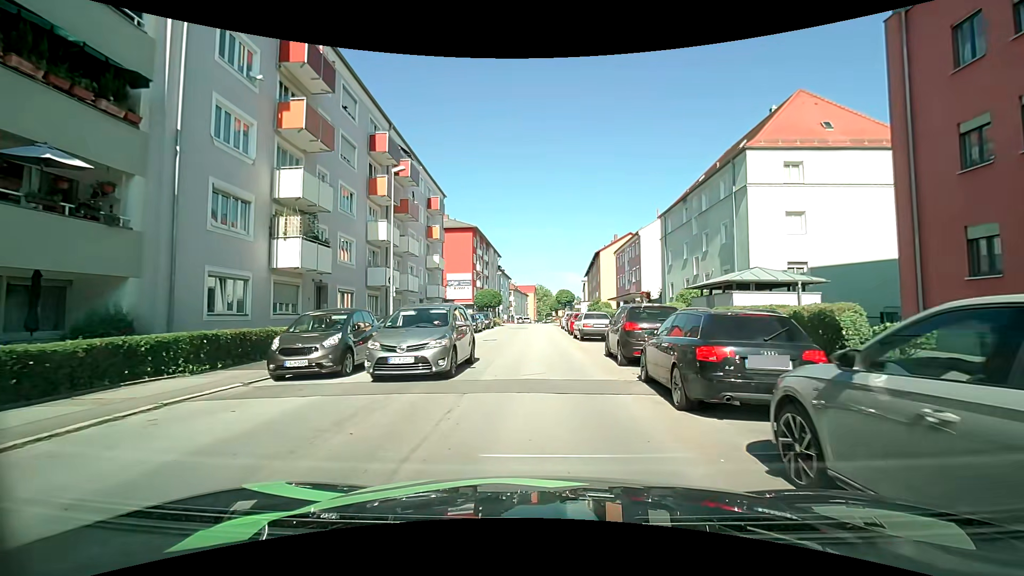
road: tertiary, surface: asphalt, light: Day
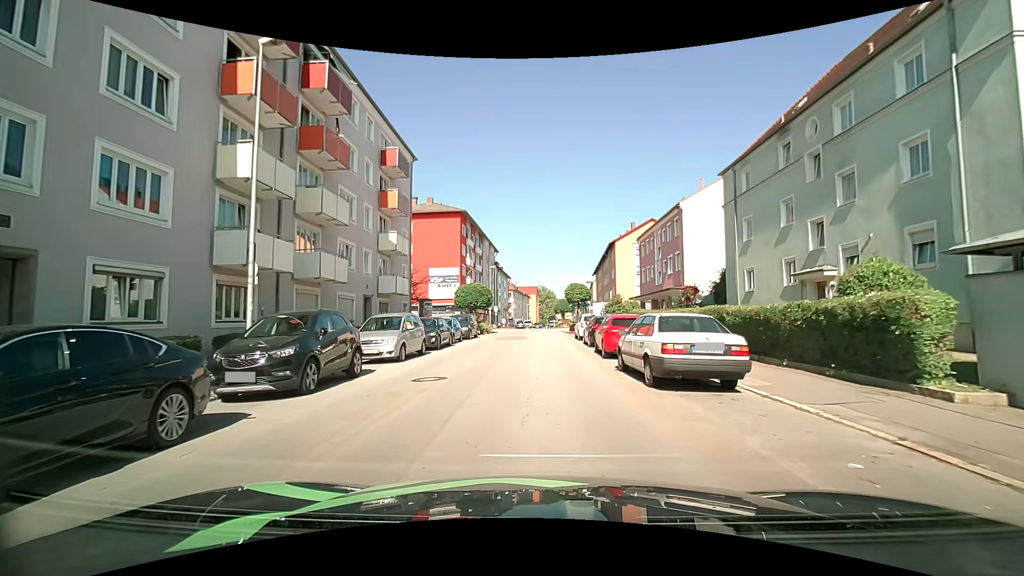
(-0.2, +14.8) m; -1°
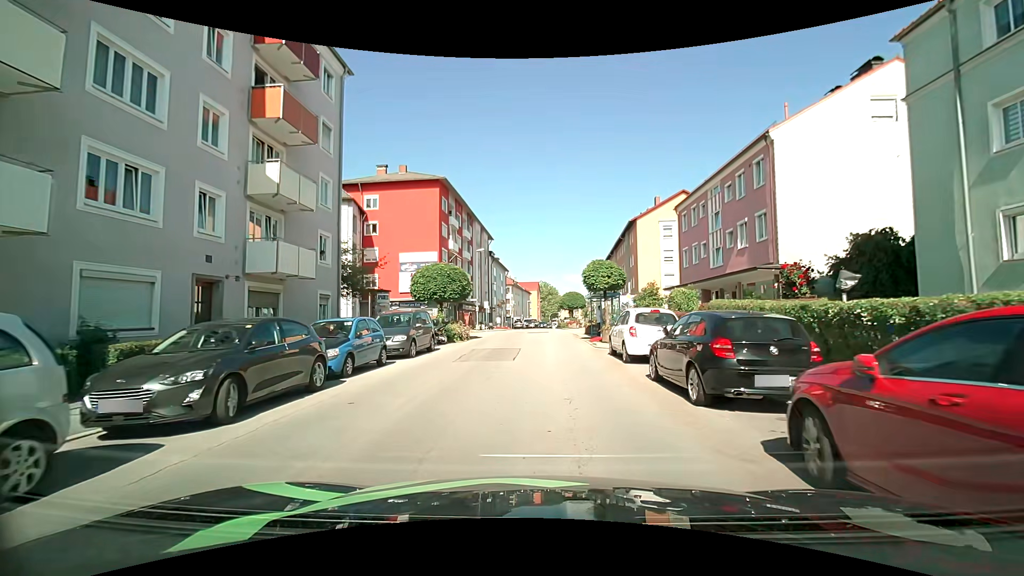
(-0.1, +14.7) m; 0°
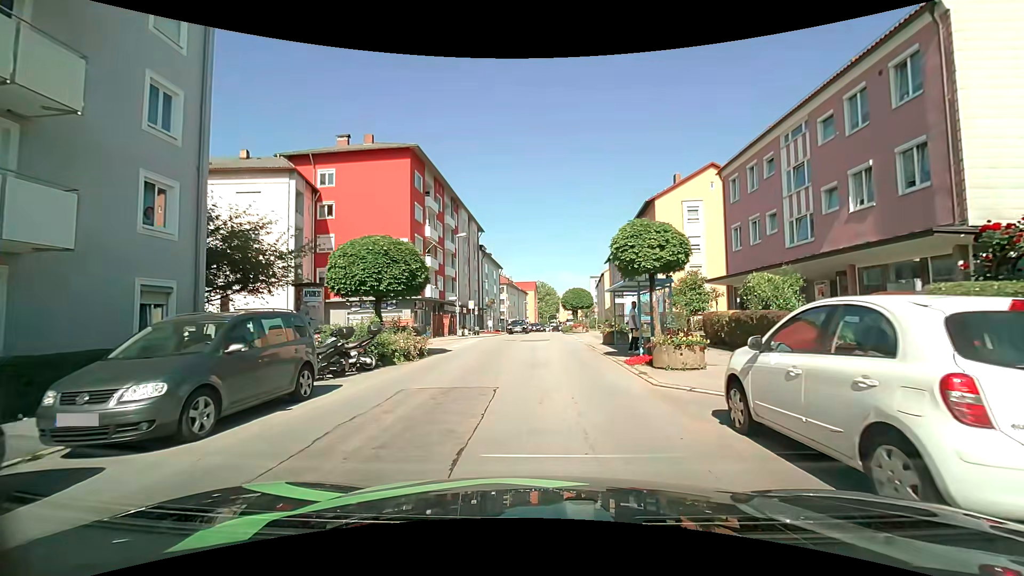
(-0.1, +10.4) m; +2°
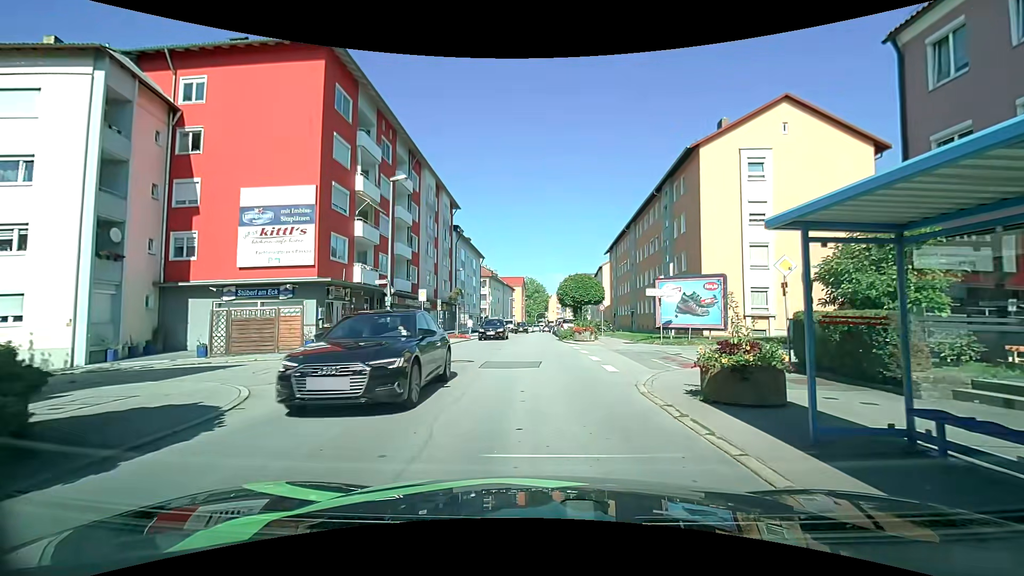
(-0.3, +15.2) m; -1°
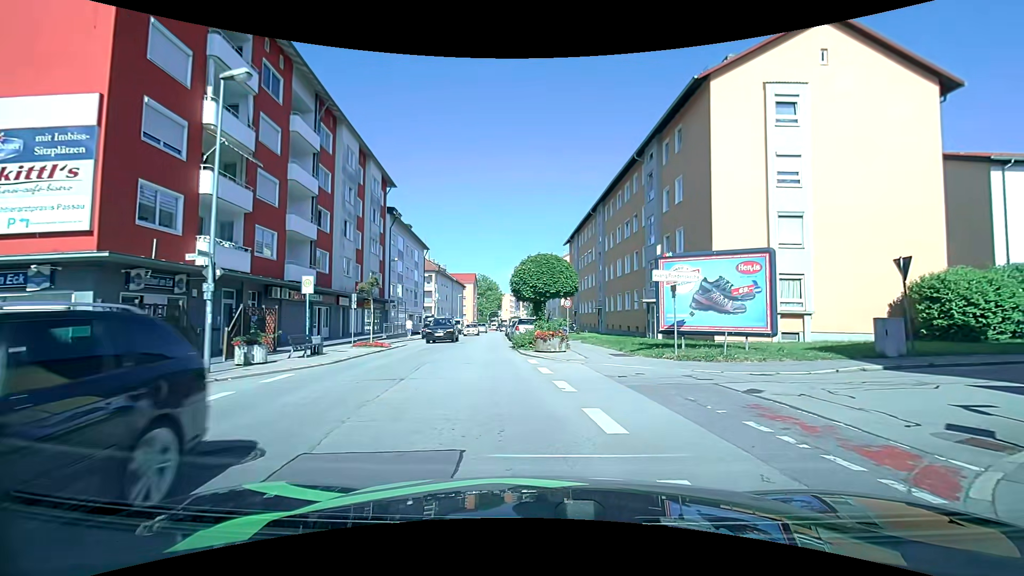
(+0.1, +9.7) m; +3°
